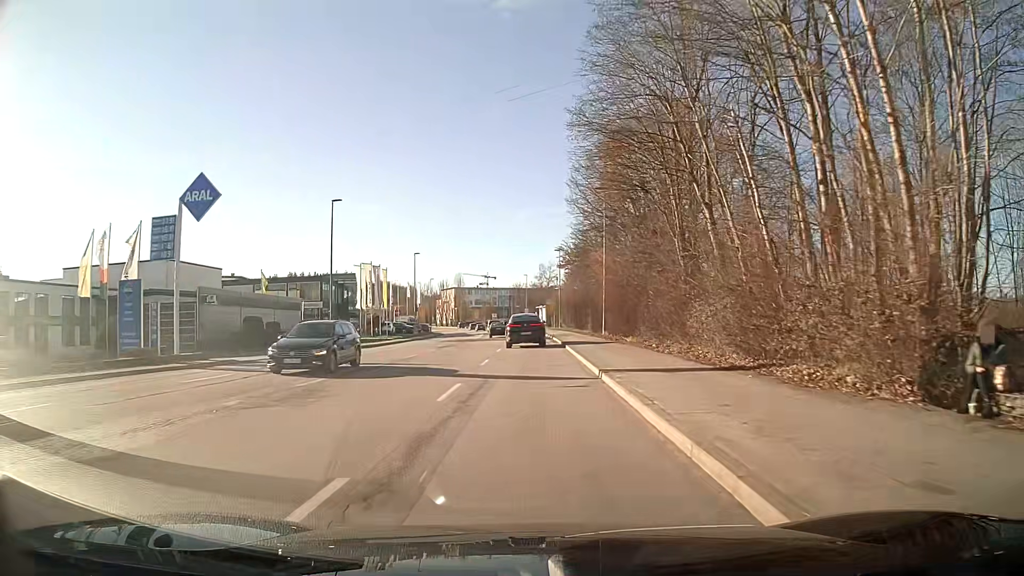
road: tertiary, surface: asphalt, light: Day
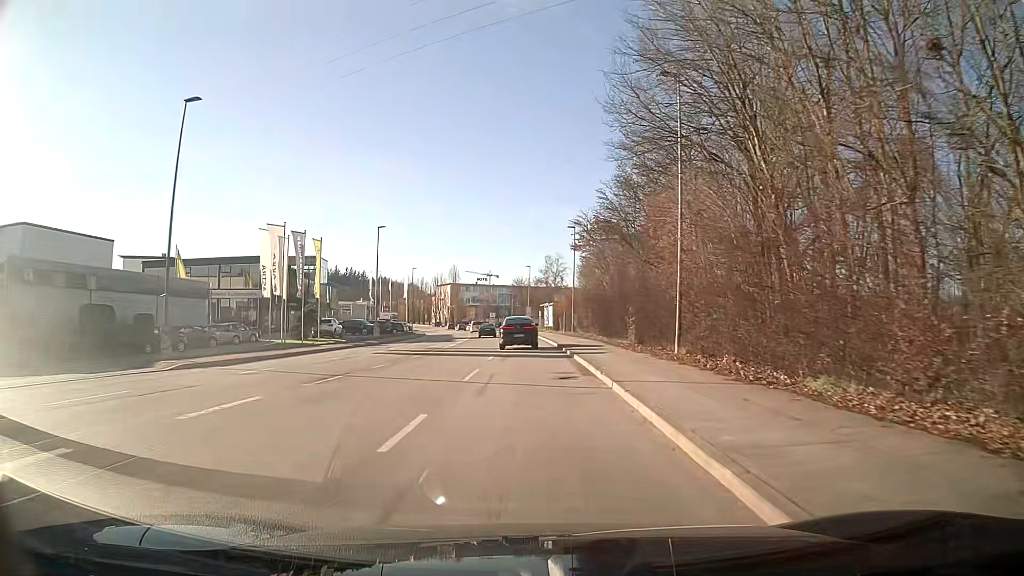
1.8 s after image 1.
(-0.1, +23.0) m; -1°
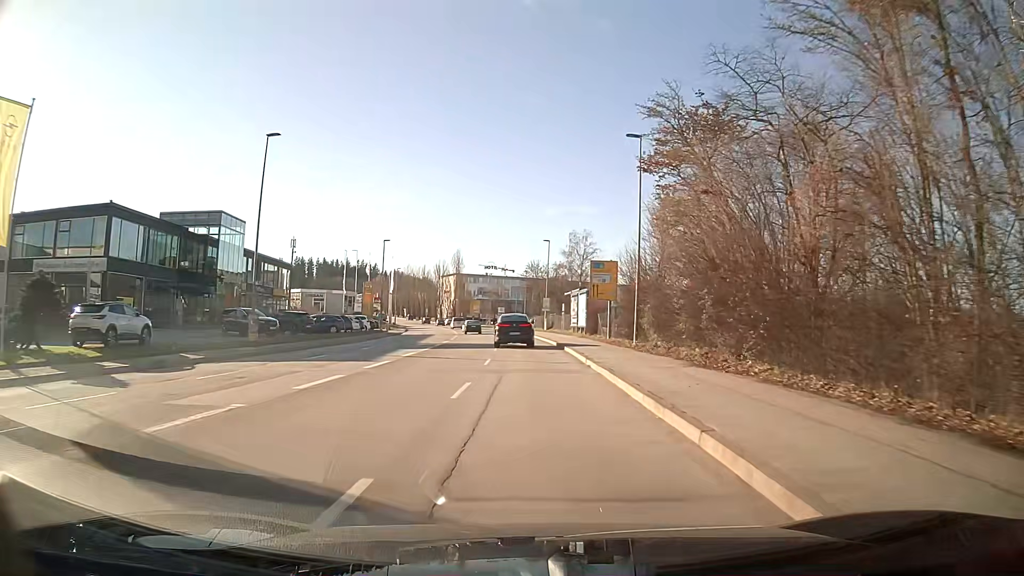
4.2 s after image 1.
(-0.3, +31.6) m; -2°
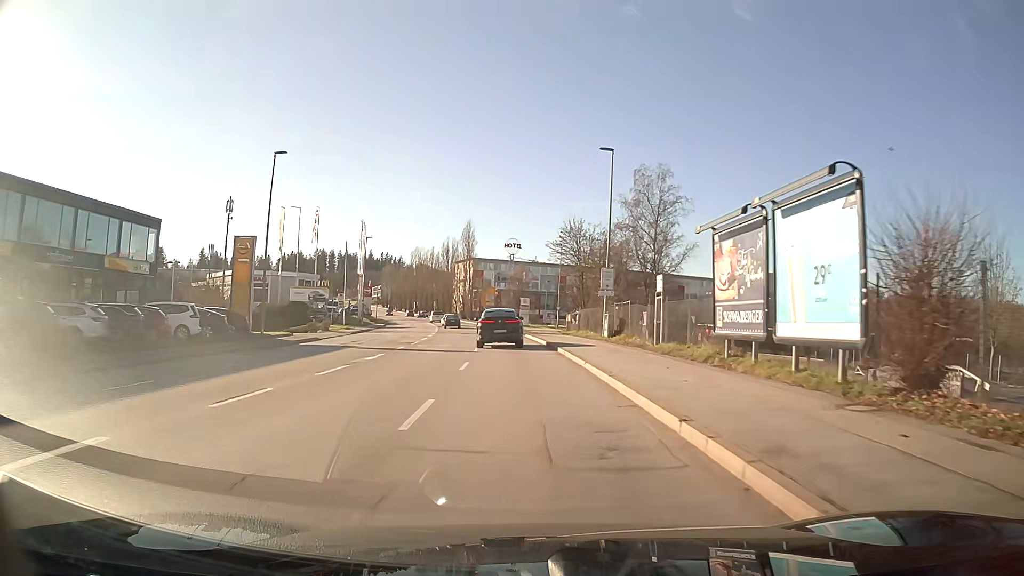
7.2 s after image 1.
(-0.5, +40.2) m; -2°
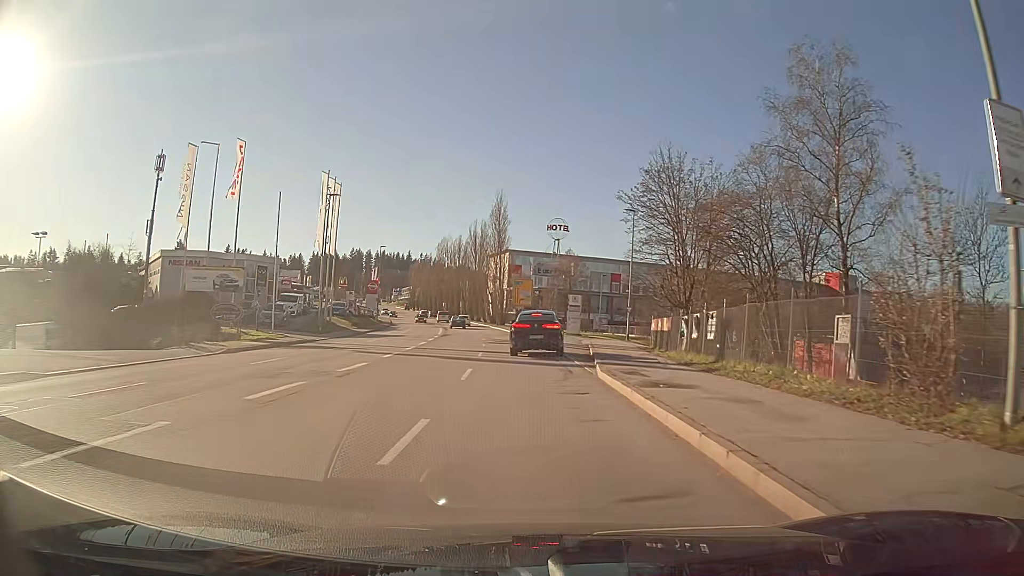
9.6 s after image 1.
(-1.0, +29.0) m; -4°
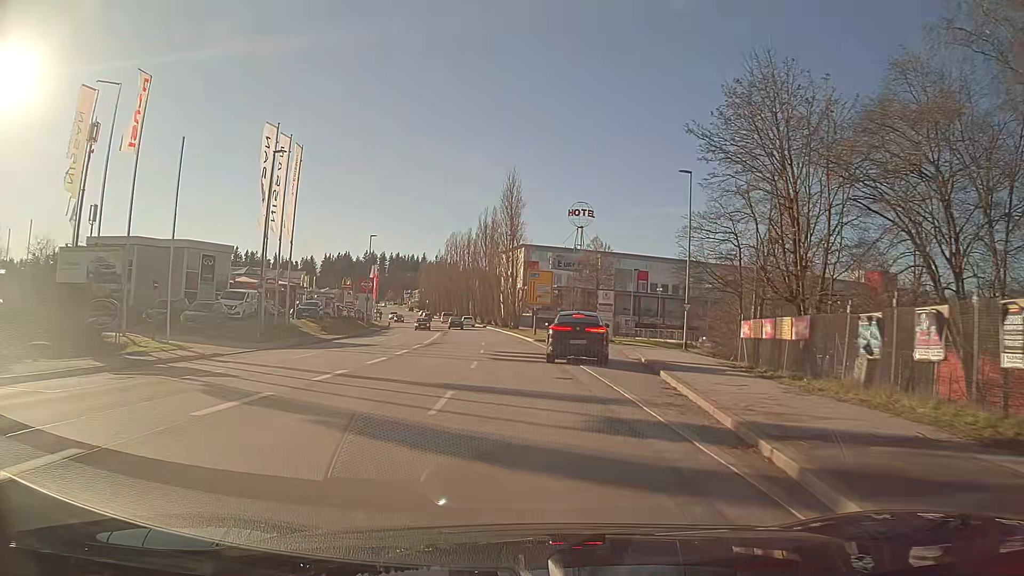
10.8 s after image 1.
(-0.2, +14.7) m; -1°
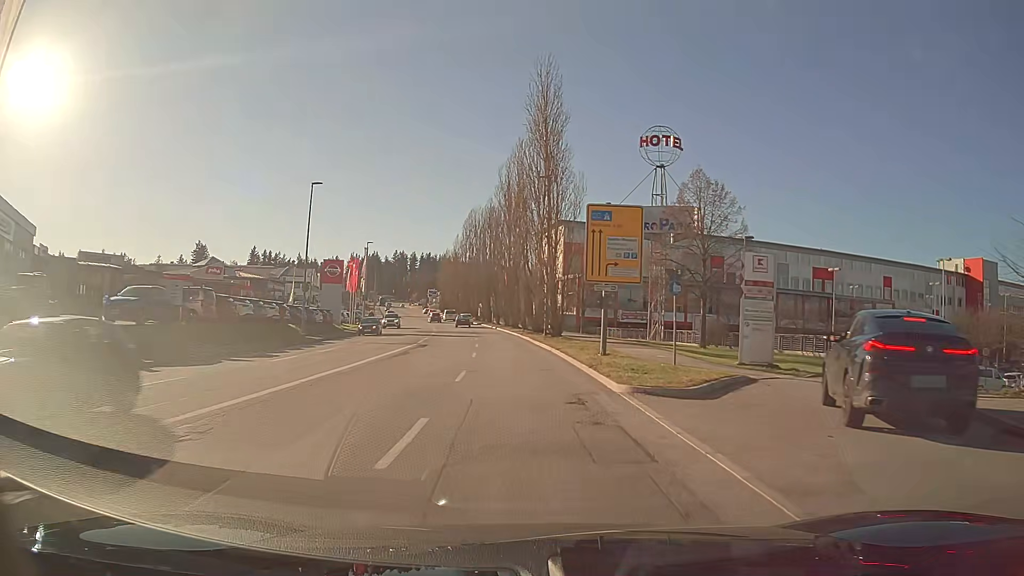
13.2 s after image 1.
(-0.9, +31.6) m; -3°
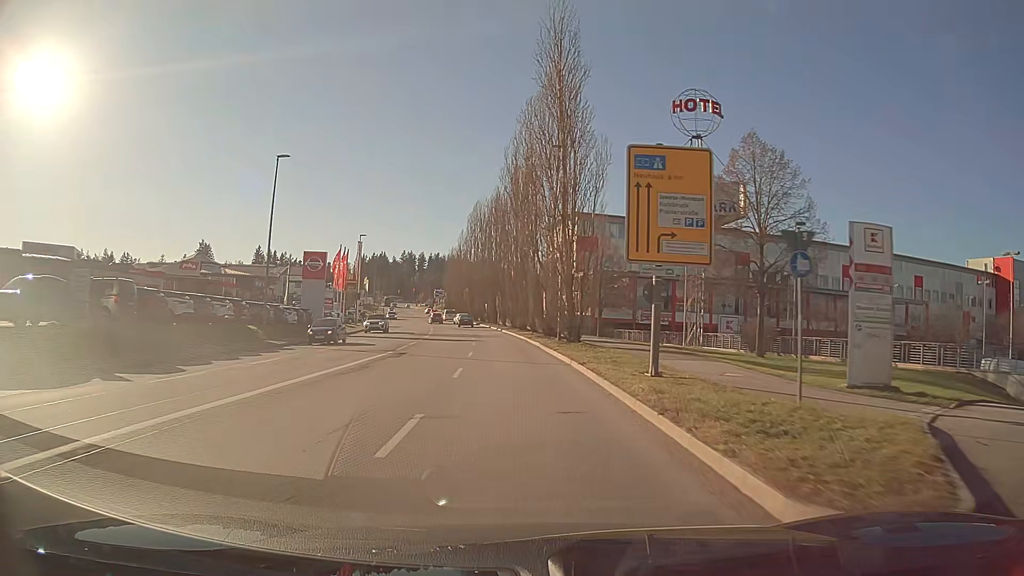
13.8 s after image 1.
(-0.1, +8.4) m; -1°
